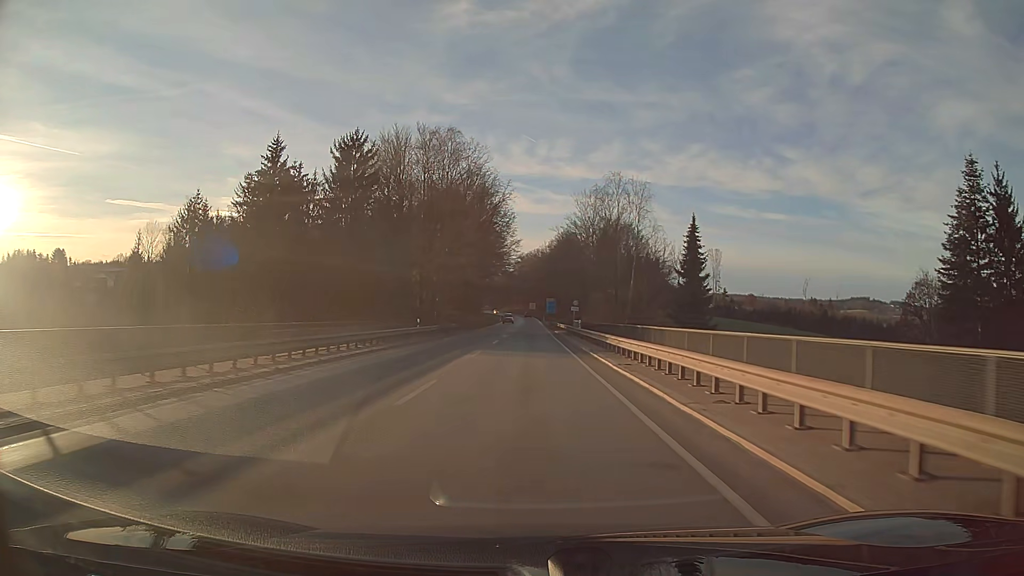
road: primary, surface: asphalt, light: Day
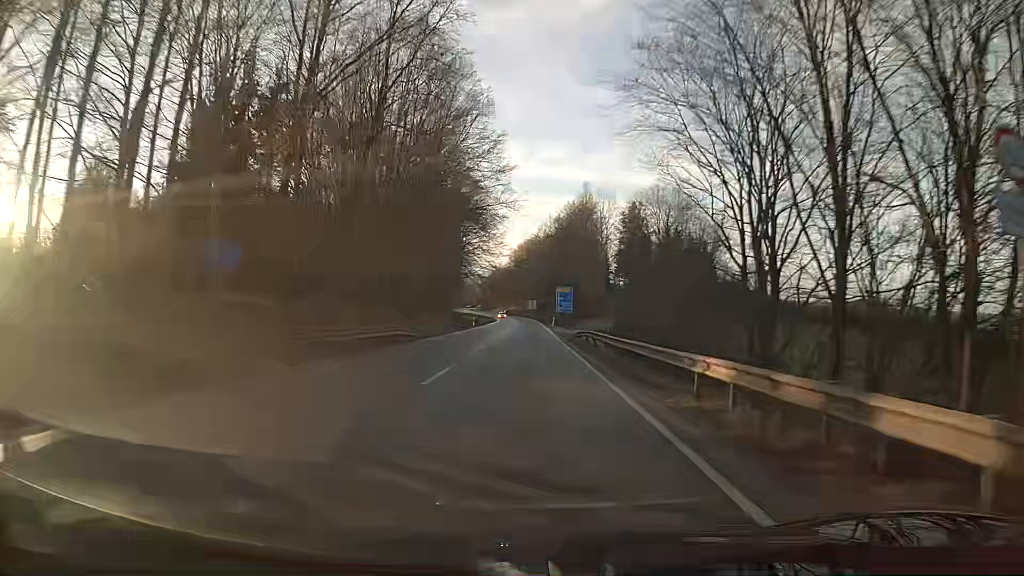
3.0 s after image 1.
(0.0, +62.4) m; 0°
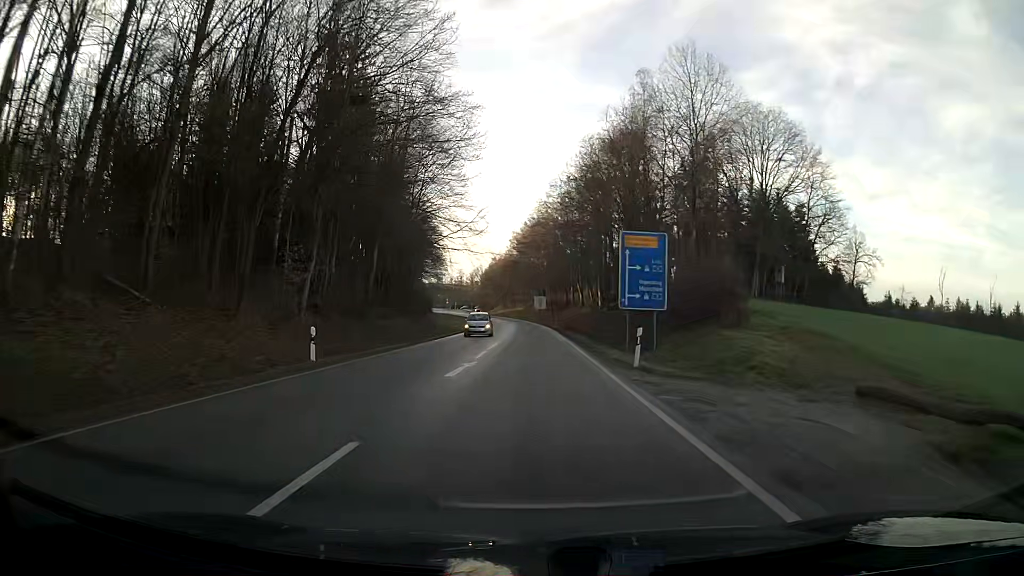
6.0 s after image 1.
(-0.4, +57.1) m; -1°
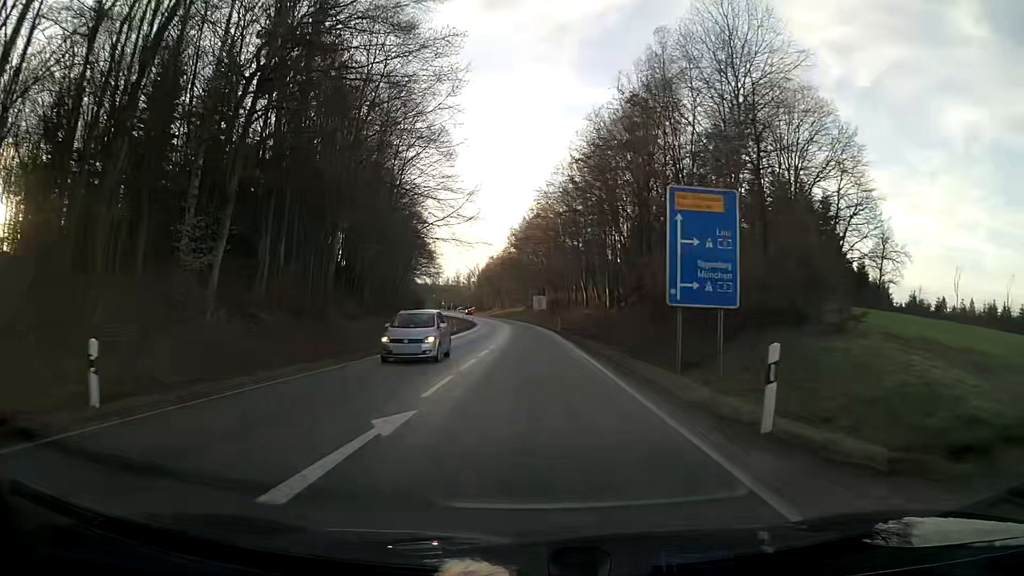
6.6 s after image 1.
(0.0, +10.2) m; 0°
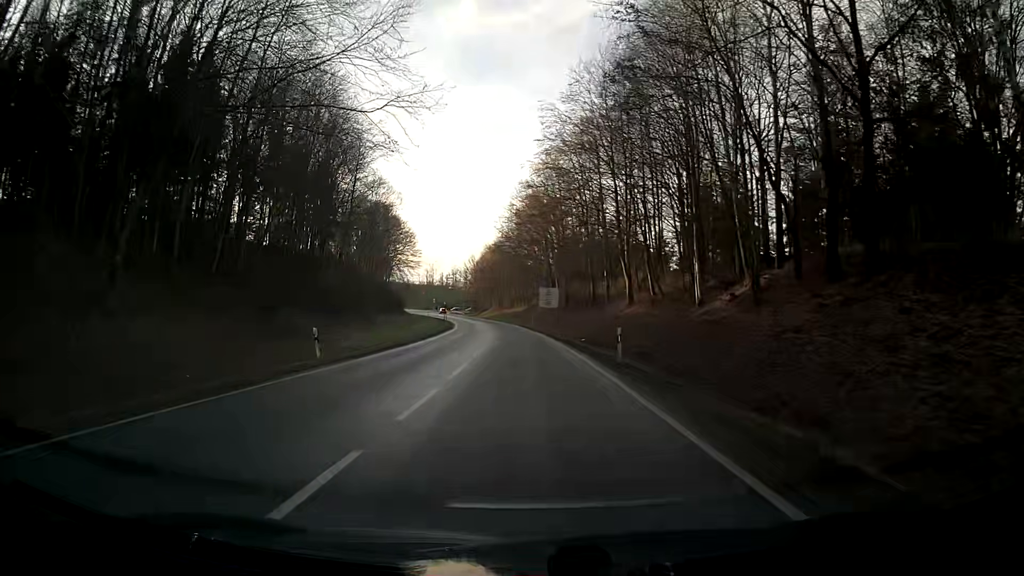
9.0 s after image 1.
(-0.1, +38.5) m; 0°
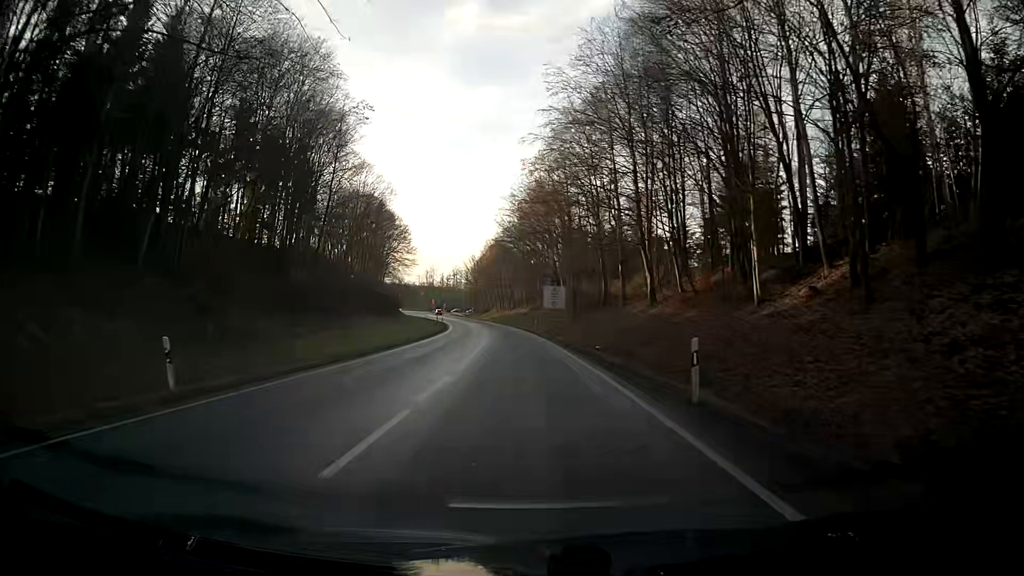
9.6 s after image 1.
(0.0, +9.0) m; 0°
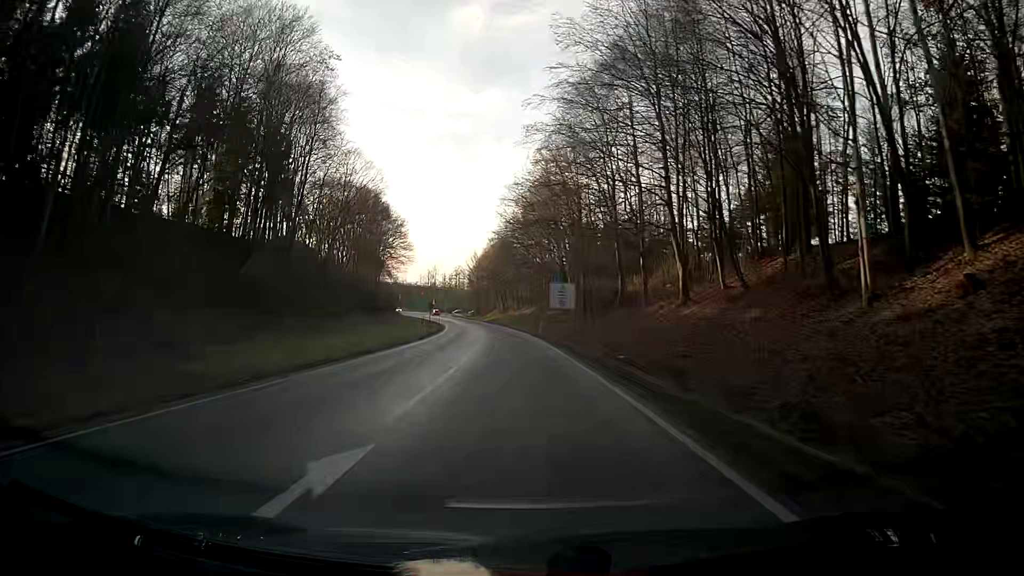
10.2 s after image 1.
(0.0, +8.8) m; -1°
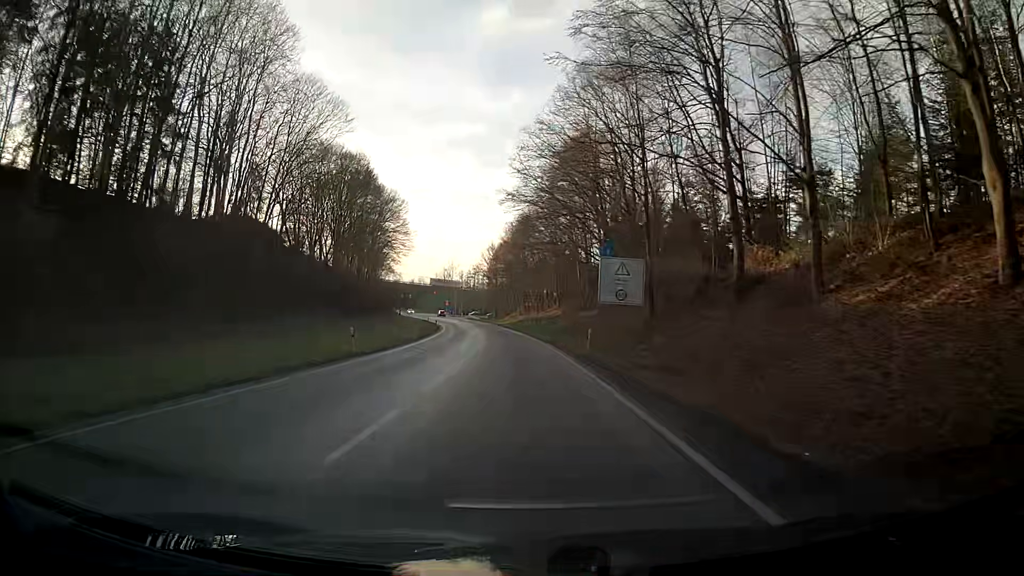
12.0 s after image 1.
(-1.0, +26.7) m; -3°
